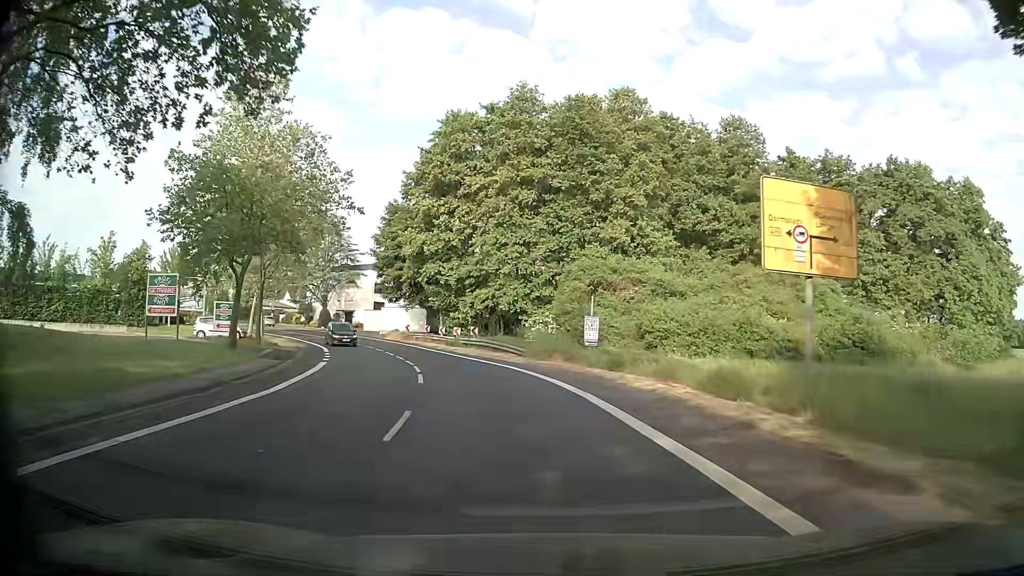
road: secondary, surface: asphalt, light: Day
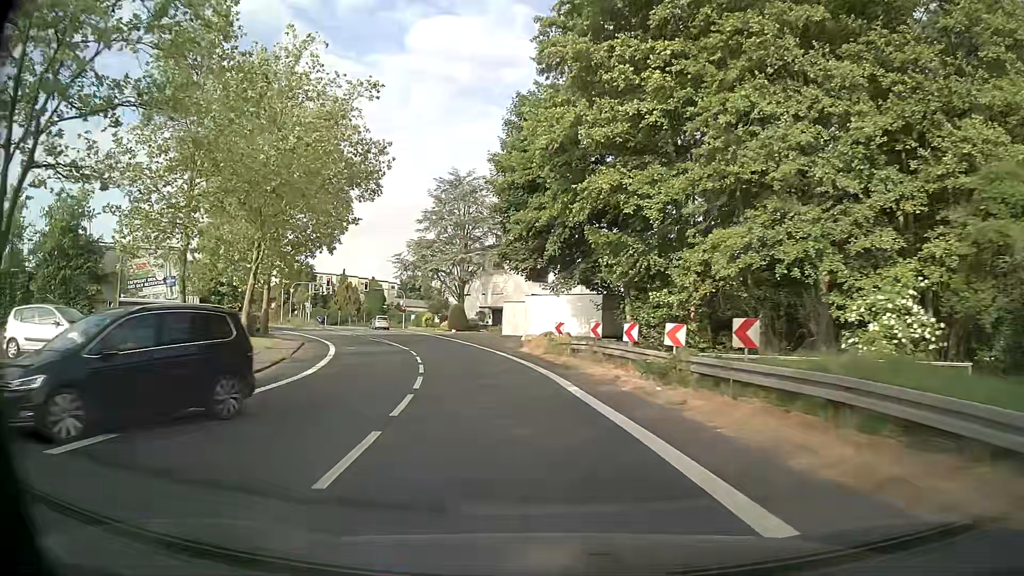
(-4.4, +30.1) m; -17°
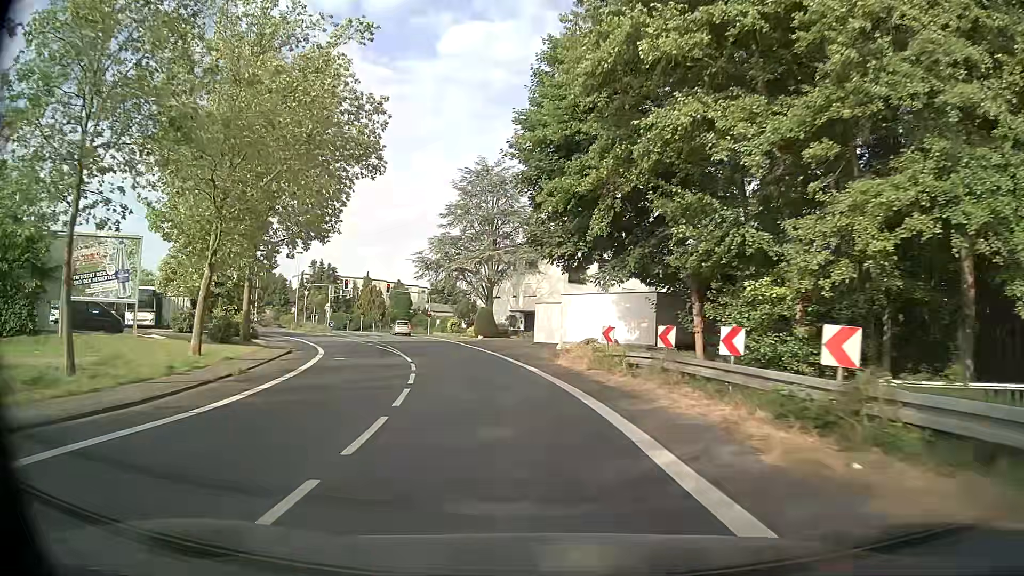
(-0.1, +7.4) m; -2°
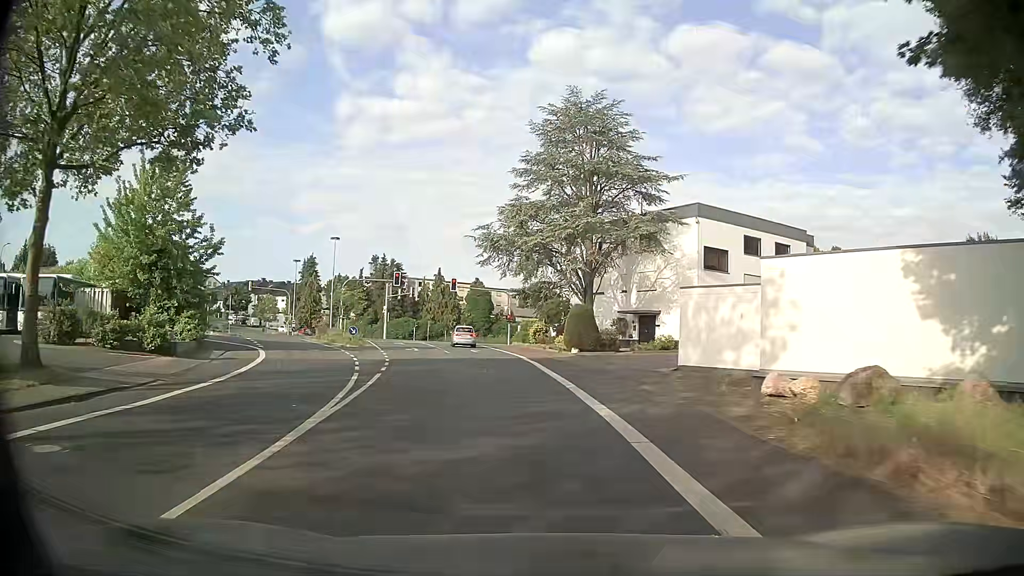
(-1.7, +21.2) m; -9°
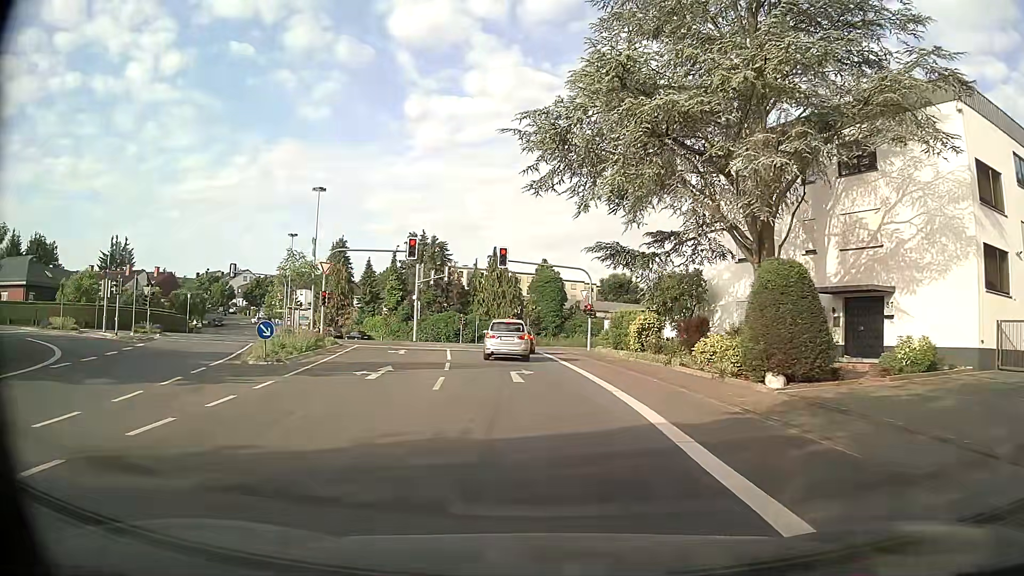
(-1.4, +23.7) m; -6°
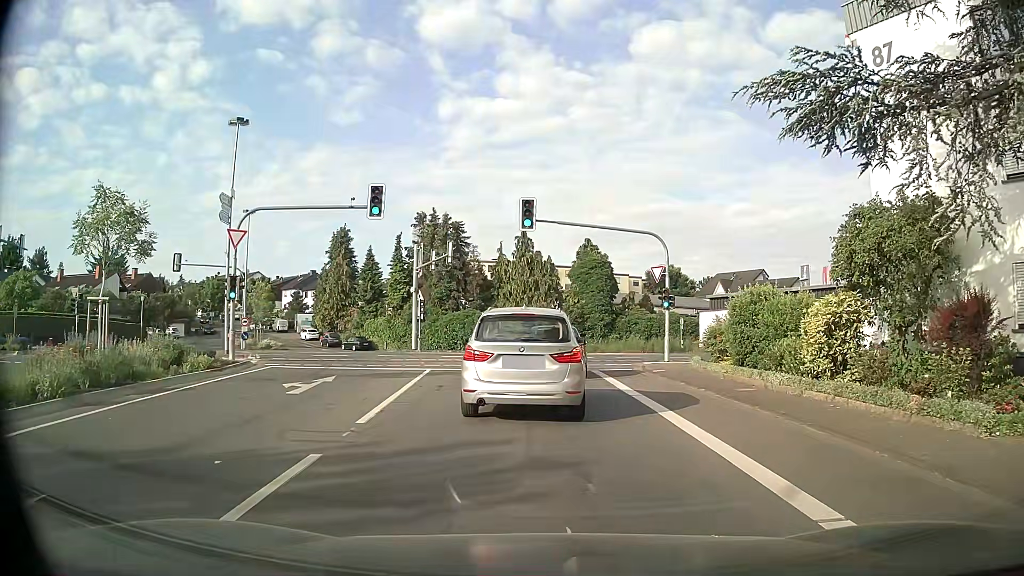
(-0.5, +16.1) m; -3°
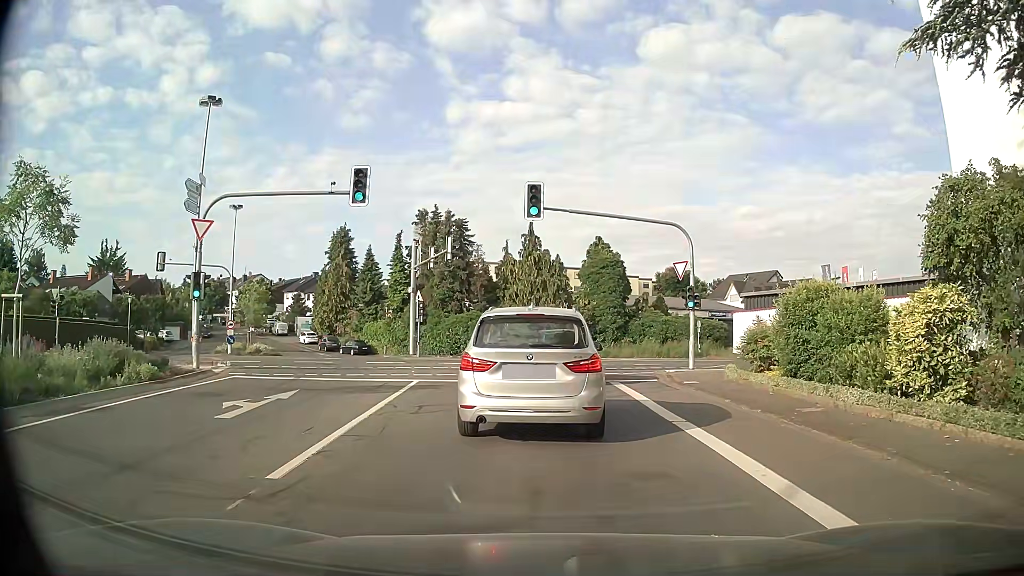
(0.0, +3.4) m; -1°
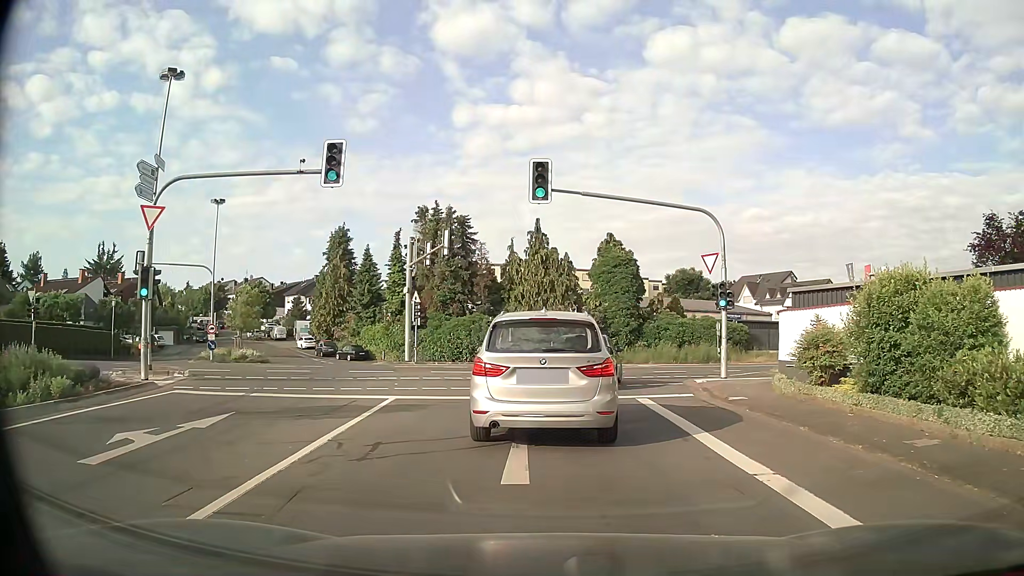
(0.0, +3.8) m; 0°
(0, +10) (+1, +20) (+6, +29) (+14, +34) (+23, +38) (+32, +42) (+41, +46) (+51, +50) (+60, +53) (+69, +57) m
